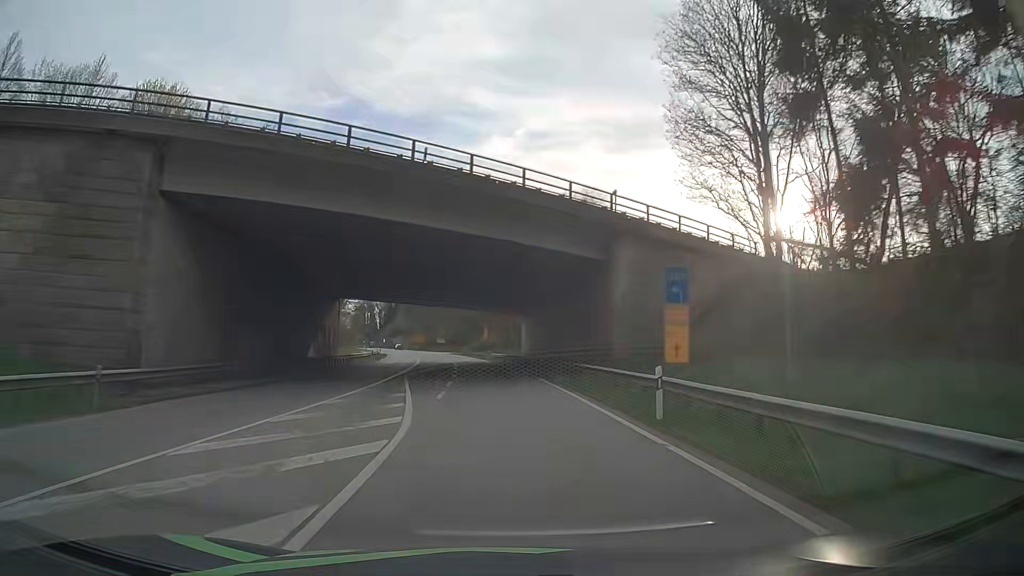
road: secondary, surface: asphalt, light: Day
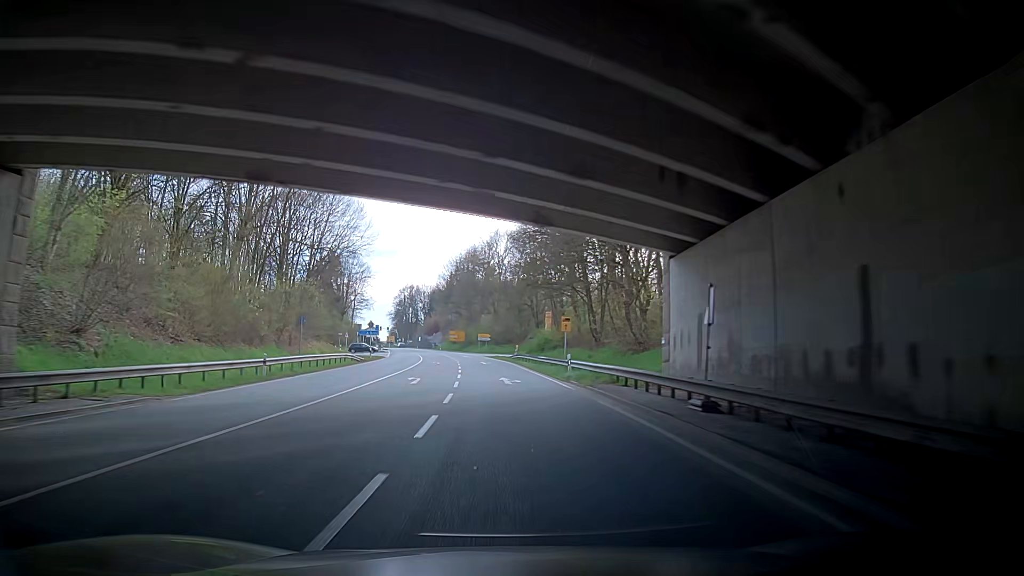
(-1.5, +44.4) m; -4°
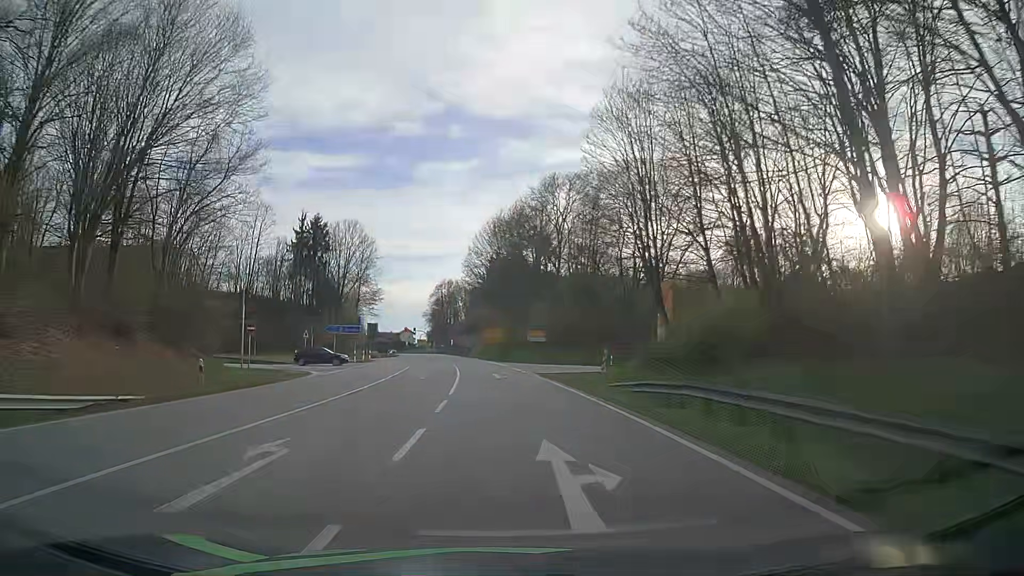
(-1.7, +43.8) m; -4°
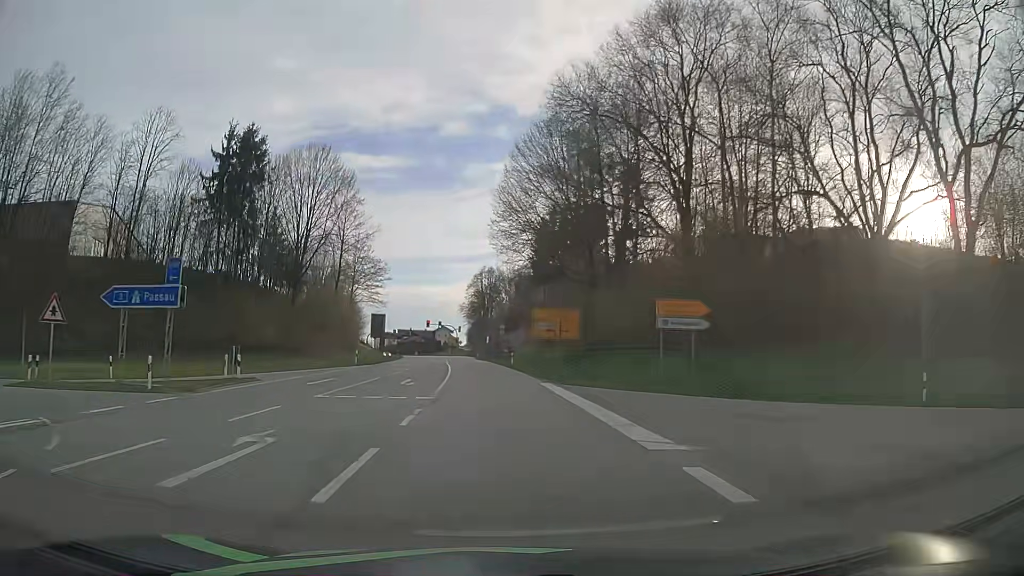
(-1.7, +43.4) m; -4°
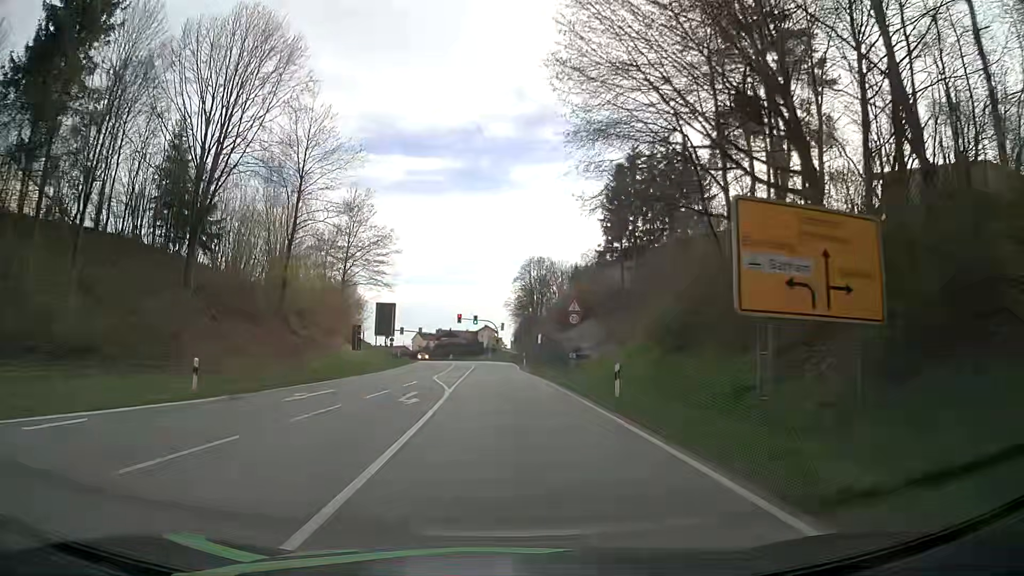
(-1.4, +32.6) m; -5°
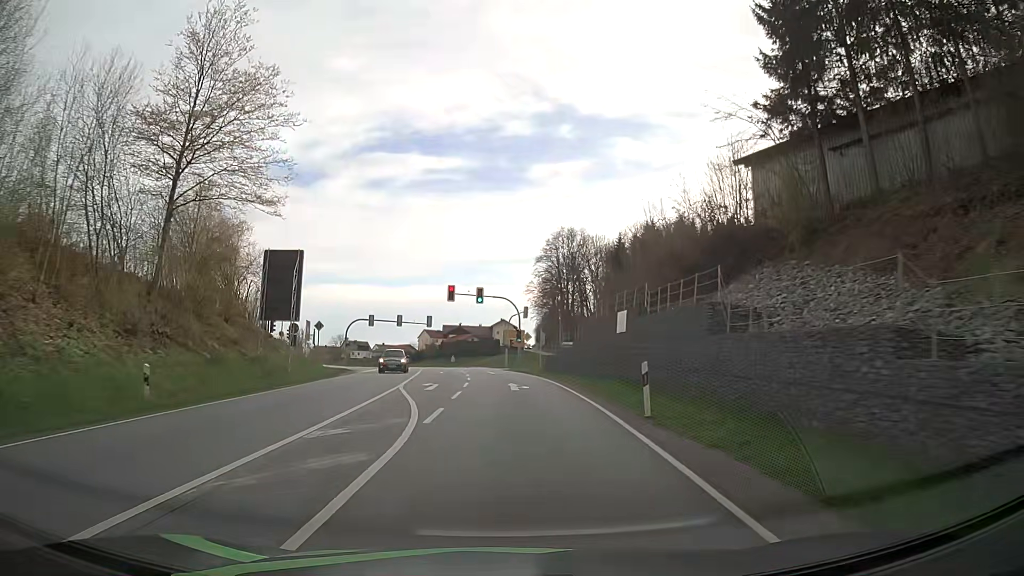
(-0.5, +43.7) m; -1°
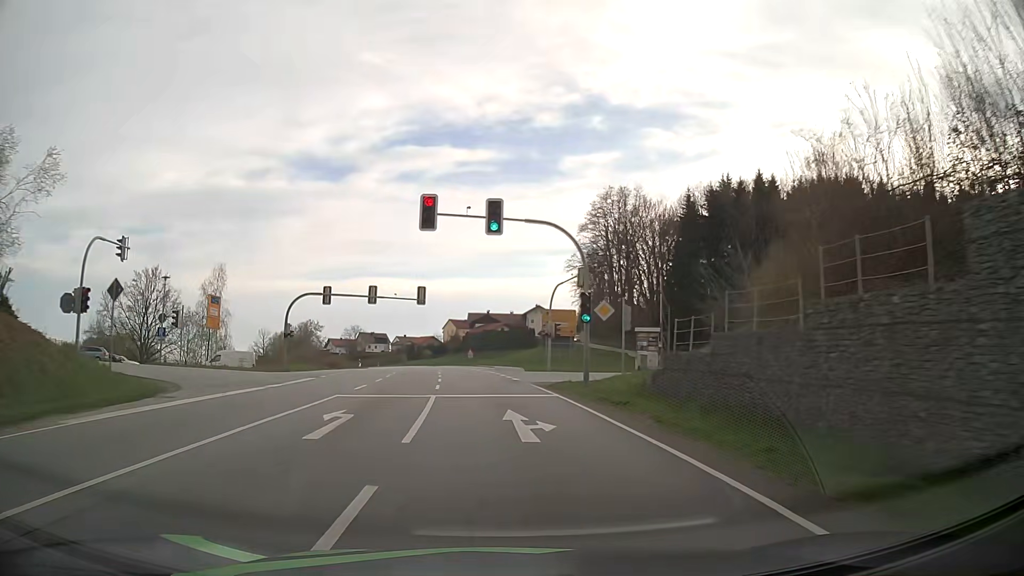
(-0.7, +32.3) m; -3°
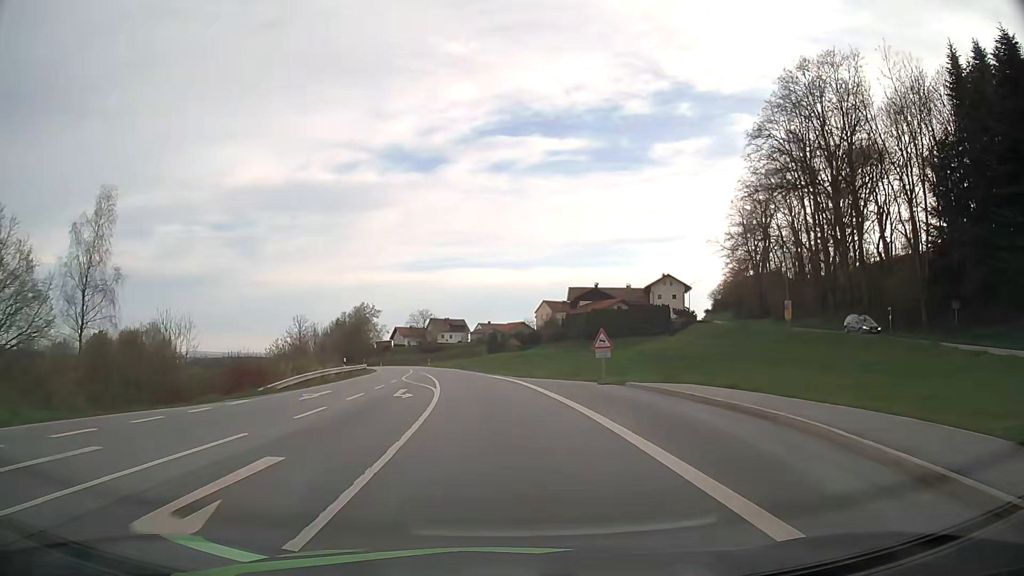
(-4.2, +54.0) m; -8°
(0, +10) (-1, +20) (-1, +30) (-3, +40) (-4, +50) (-6, +60) (-8, +69) (-10, +79) (-13, +89) (-16, +98) m
